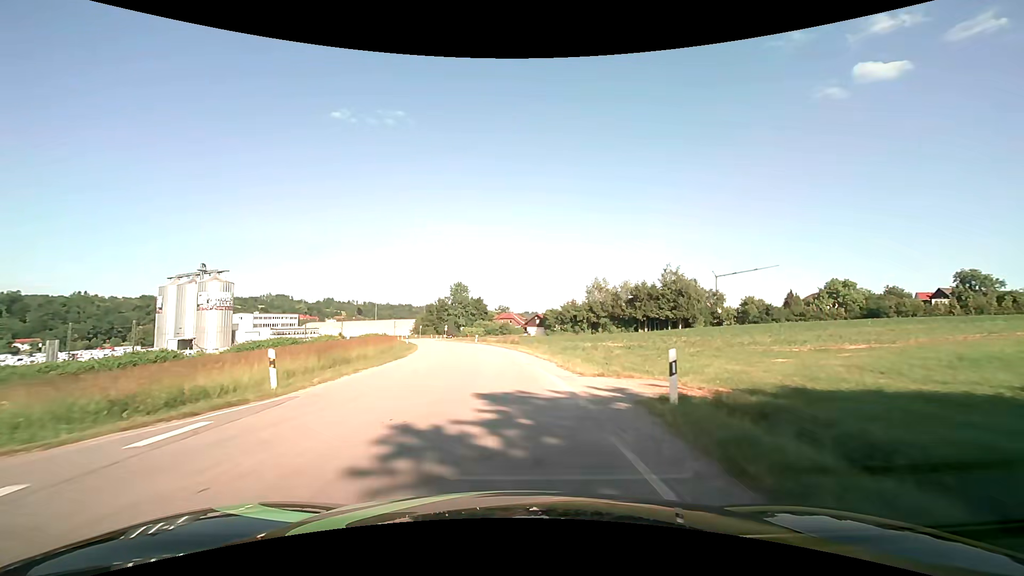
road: unclassified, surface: asphalt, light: Day
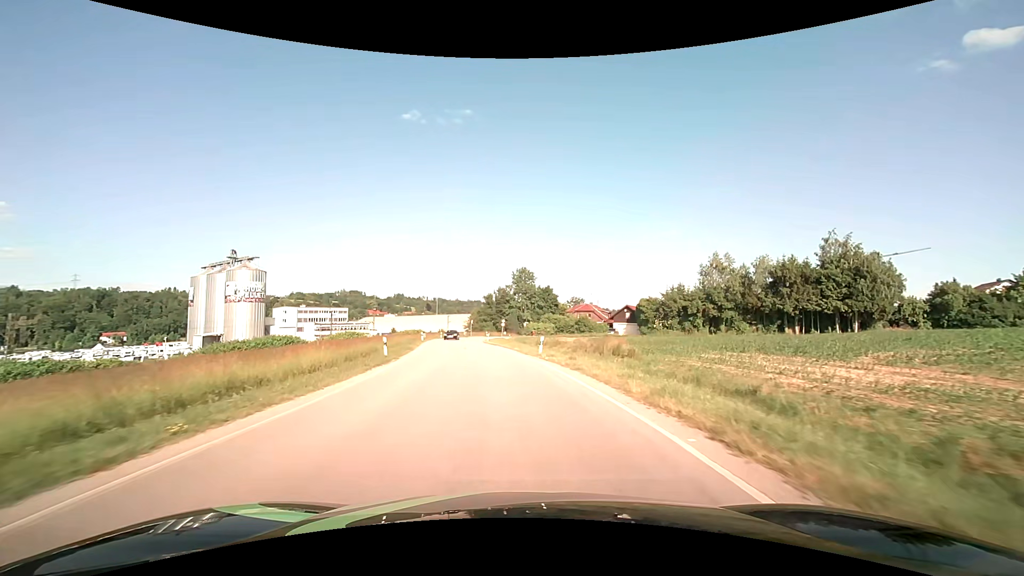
(-2.4, +33.0) m; -8°
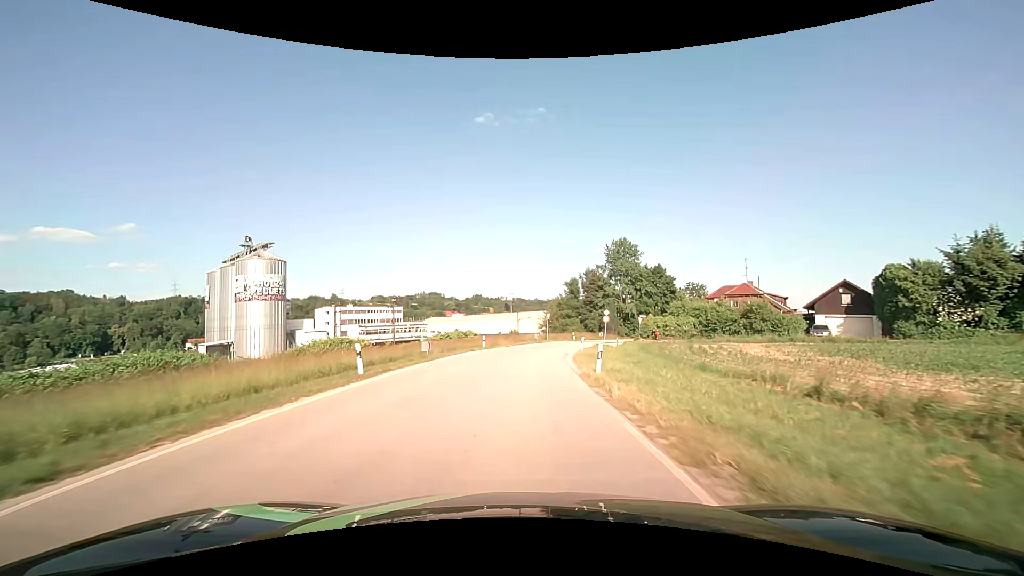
(-3.1, +41.8) m; -9°
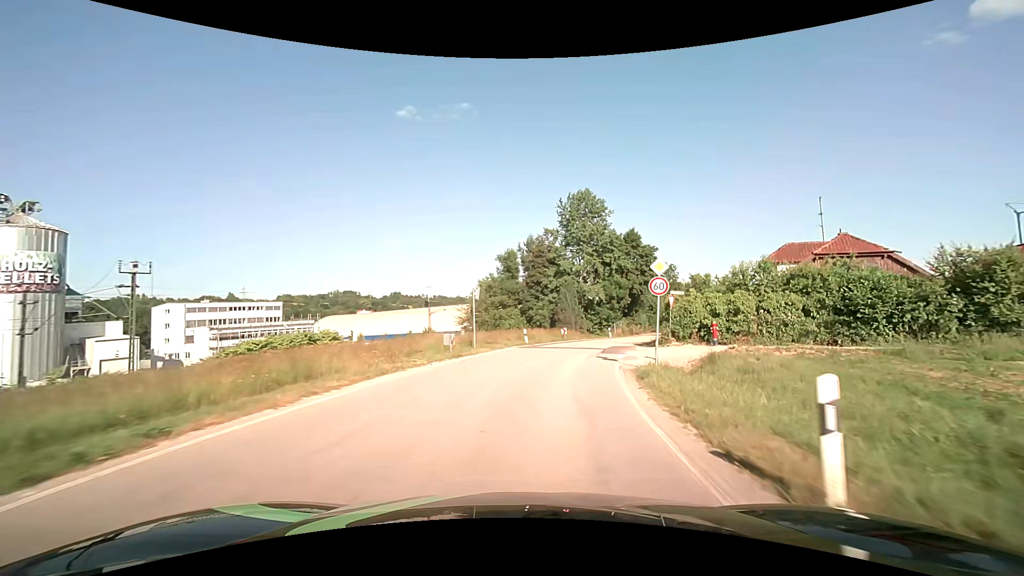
(+1.2, +33.4) m; +8°
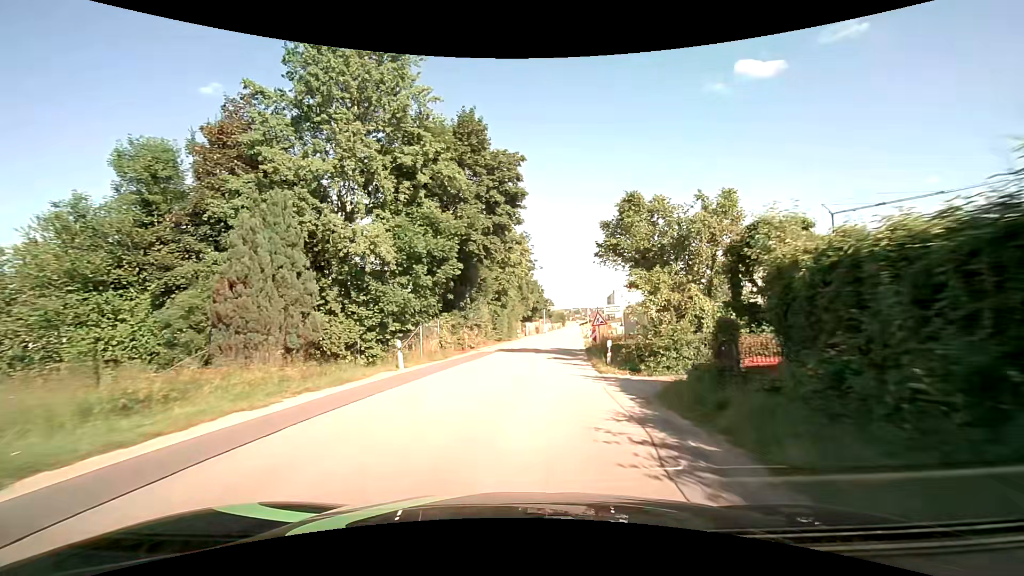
(+8.1, +39.0) m; +20°
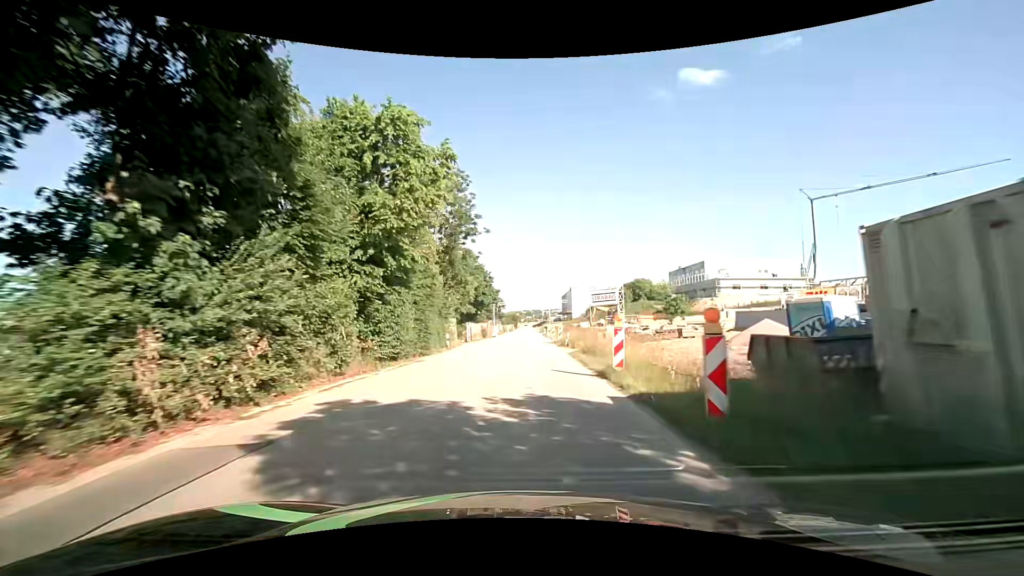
(+1.3, +23.8) m; +6°
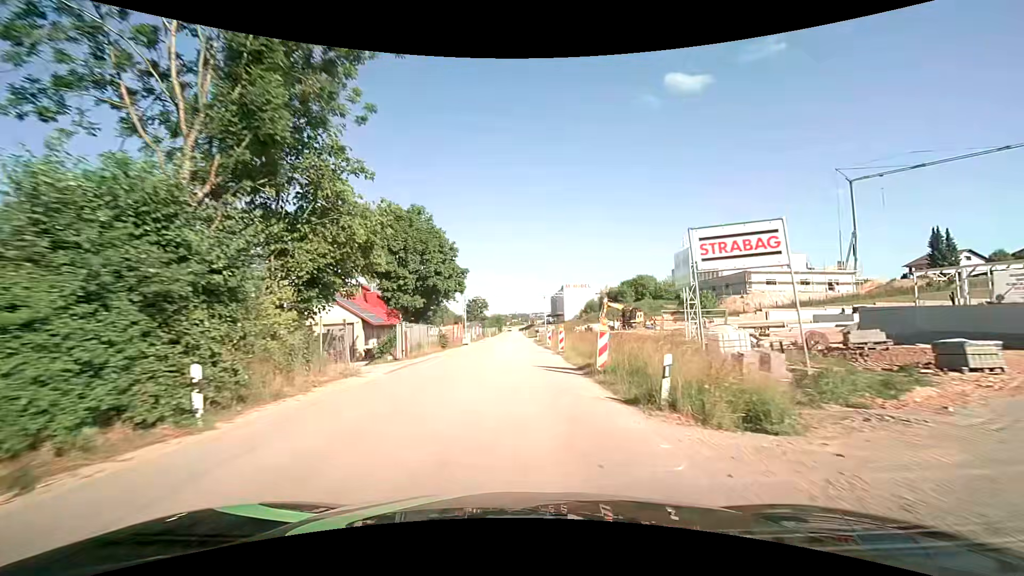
(+0.5, +24.5) m; +2°
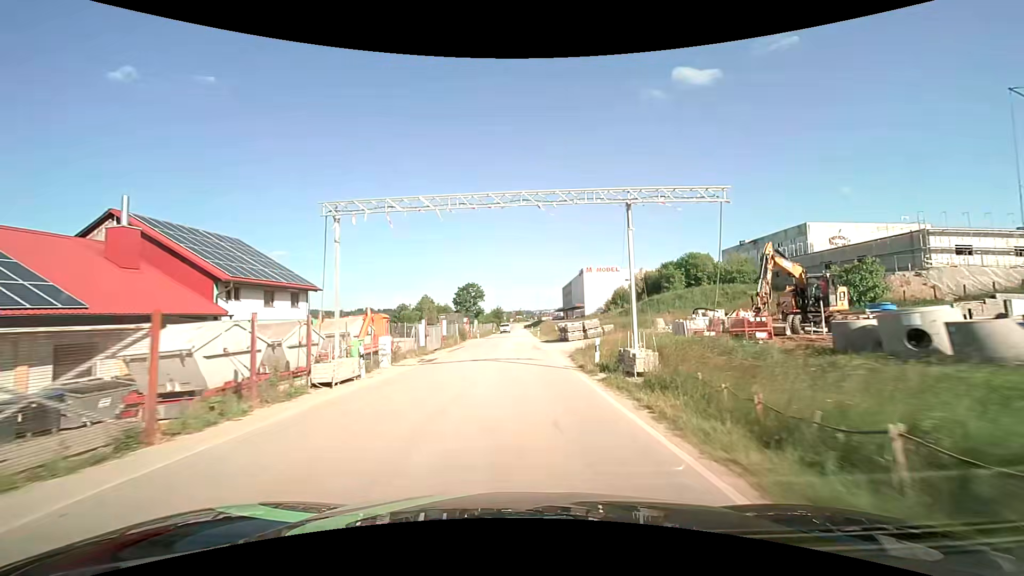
(0.0, +41.5) m; -1°
(0, +10) (0, +20) (0, +30) (0, +40) (0, +50) (0, +60) (+1, +70) (+1, +80) (+1, +90) (+1, +100) m
